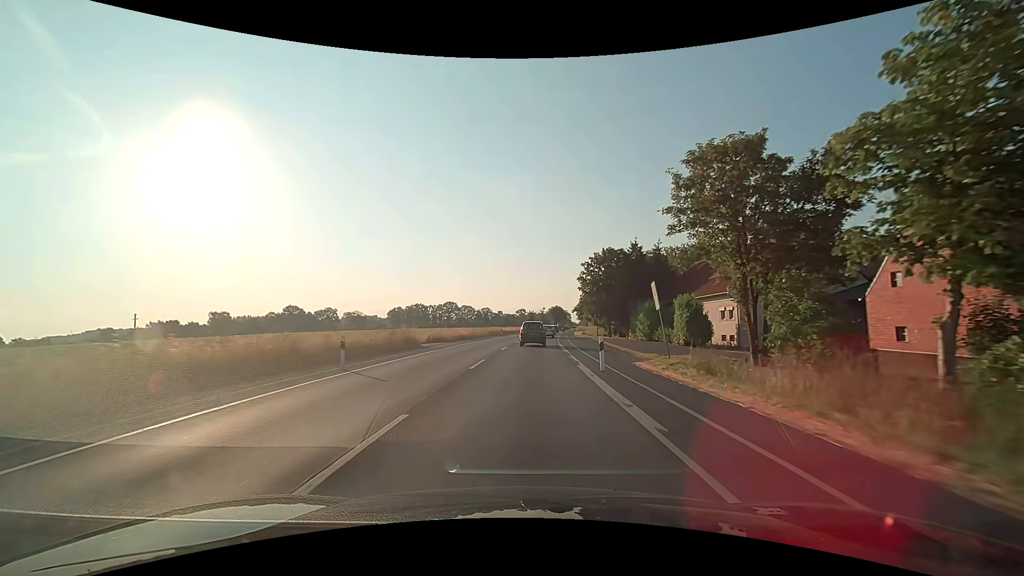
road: secondary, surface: asphalt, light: Day
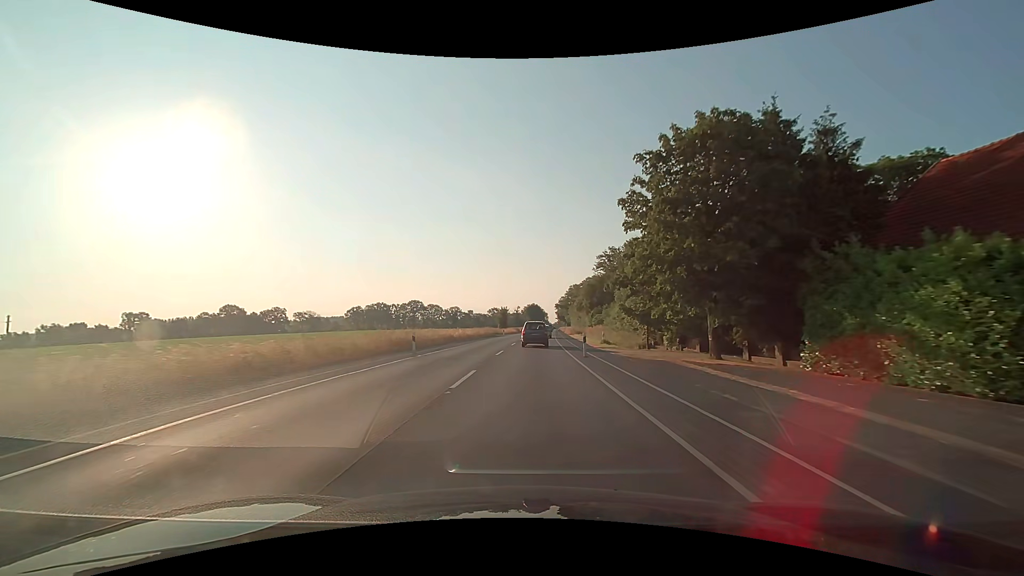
(+0.9, +41.3) m; +3°
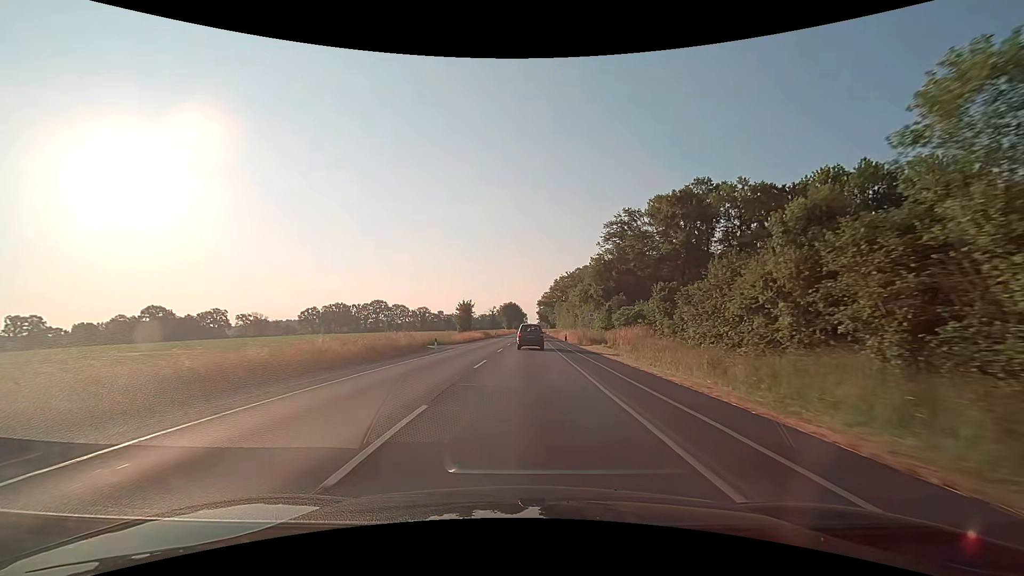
(+1.2, +42.8) m; +3°
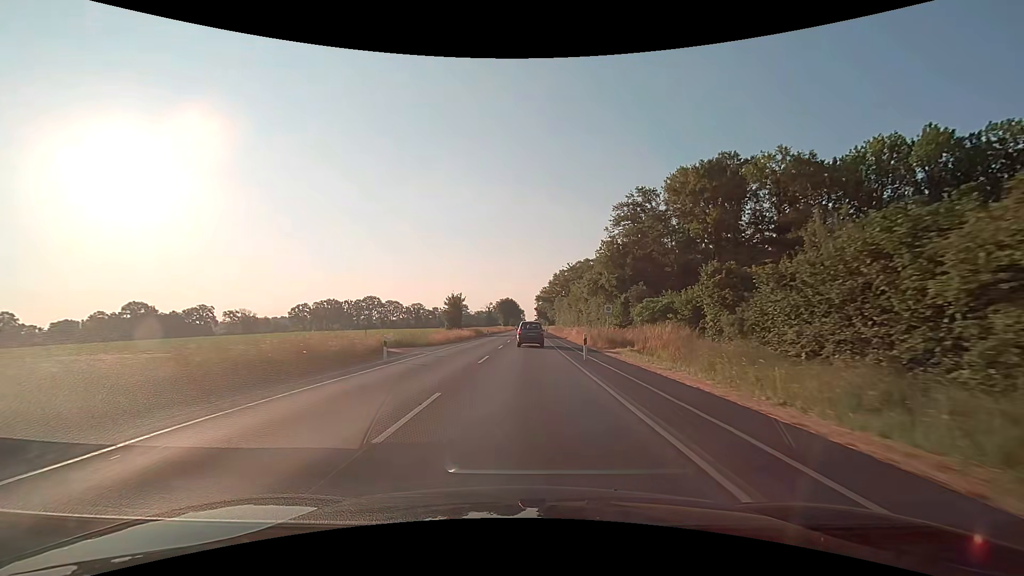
(0.0, +11.0) m; +1°
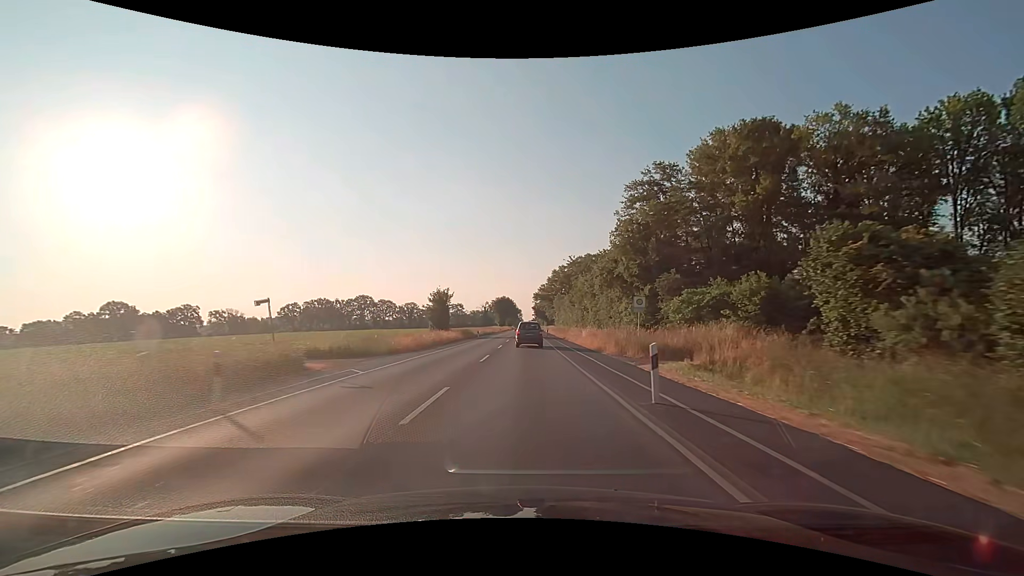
(0.0, +11.0) m; 0°
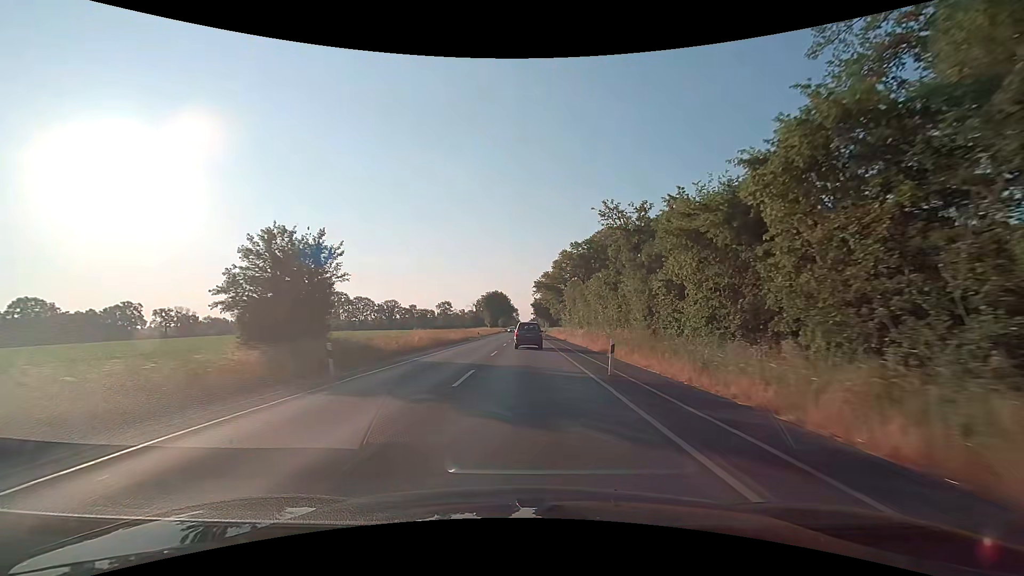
(+0.1, +44.4) m; 0°
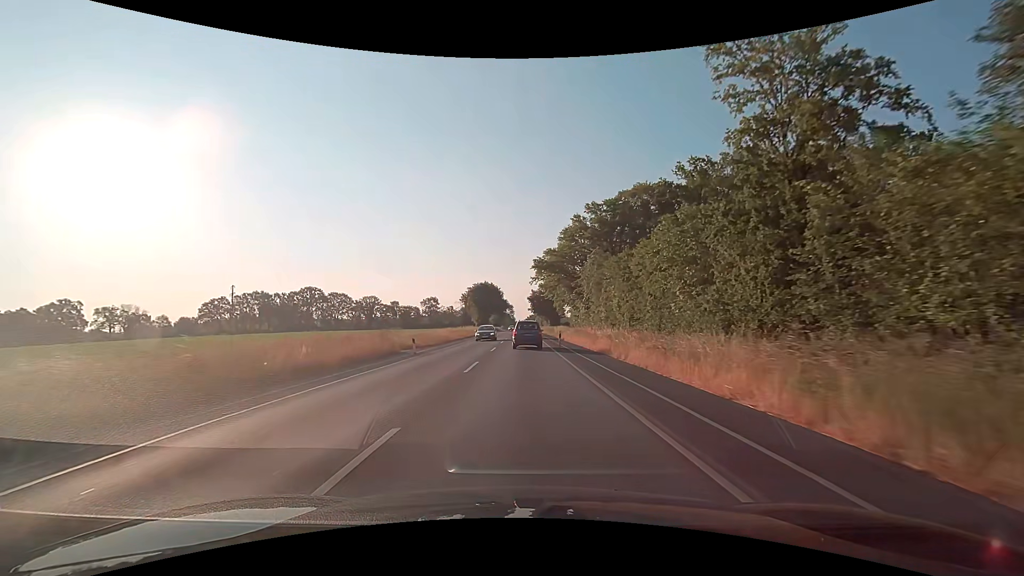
(+0.2, +32.9) m; 0°
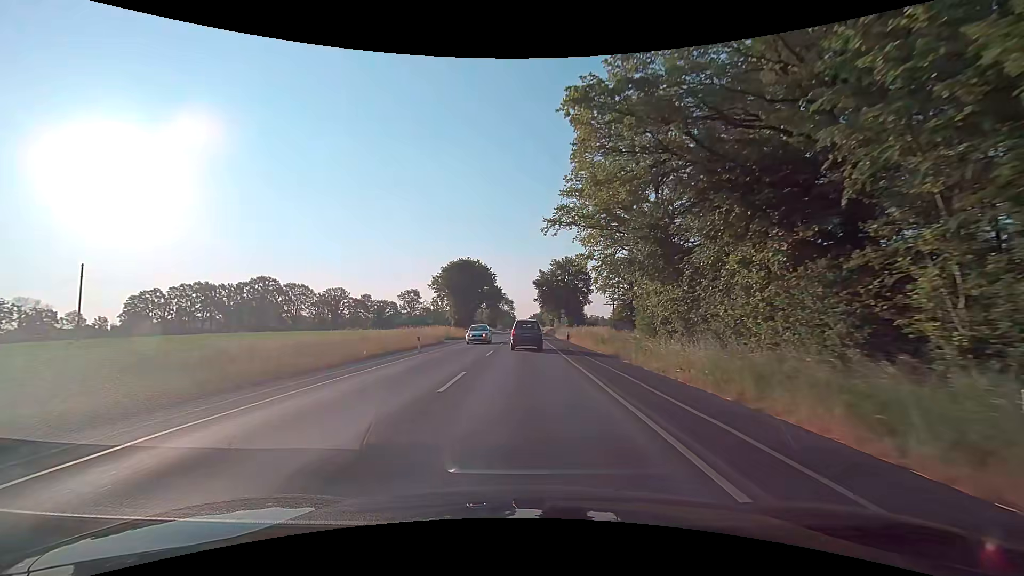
(-0.1, +53.4) m; 0°
(0, +10) (0, +20) (0, +30) (0, +40) (0, +50) (0, +60) (0, +70) (0, +80) (0, +90) (0, +100) m
